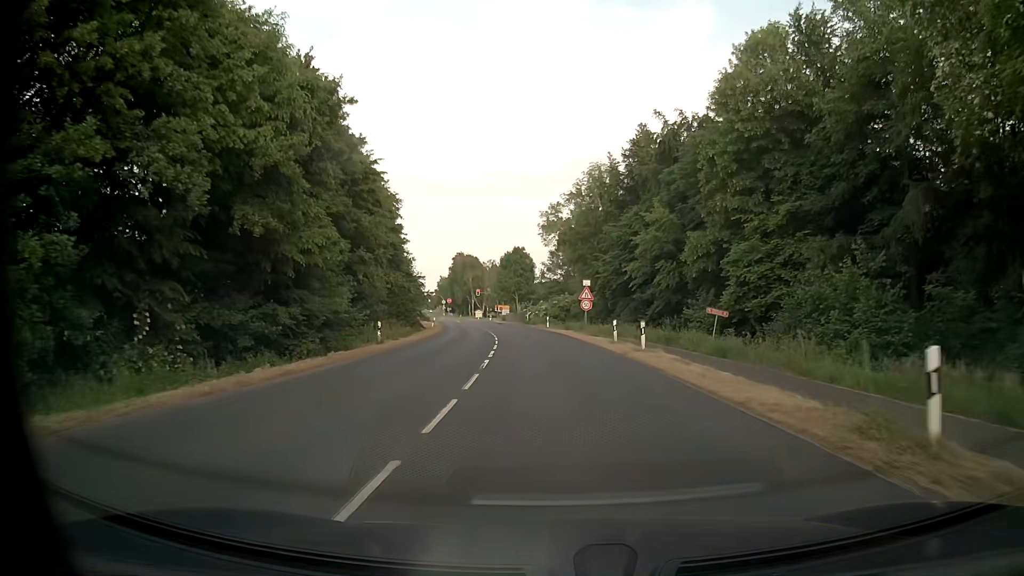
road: secondary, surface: asphalt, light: Day
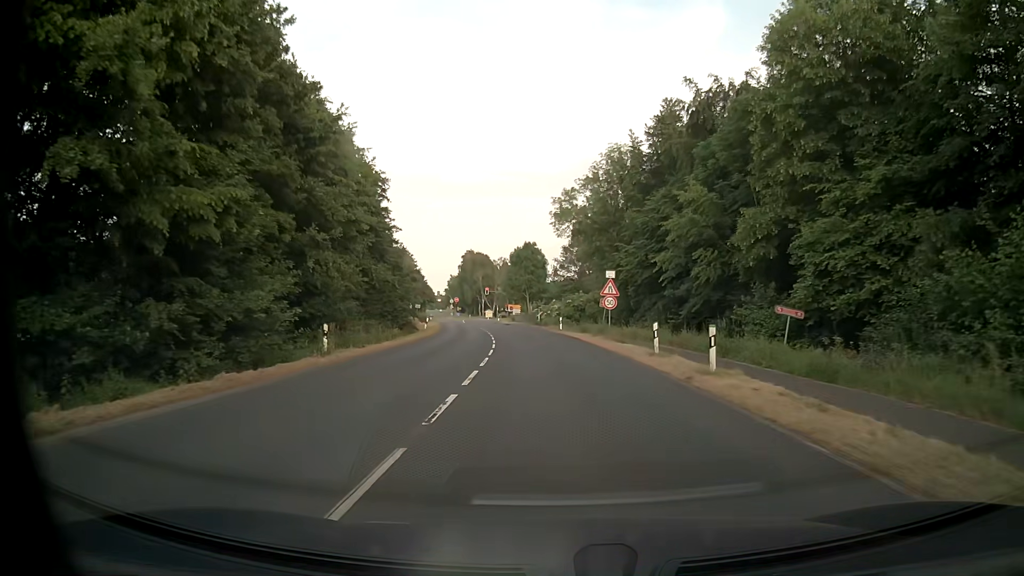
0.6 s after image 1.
(-0.1, +8.4) m; -1°
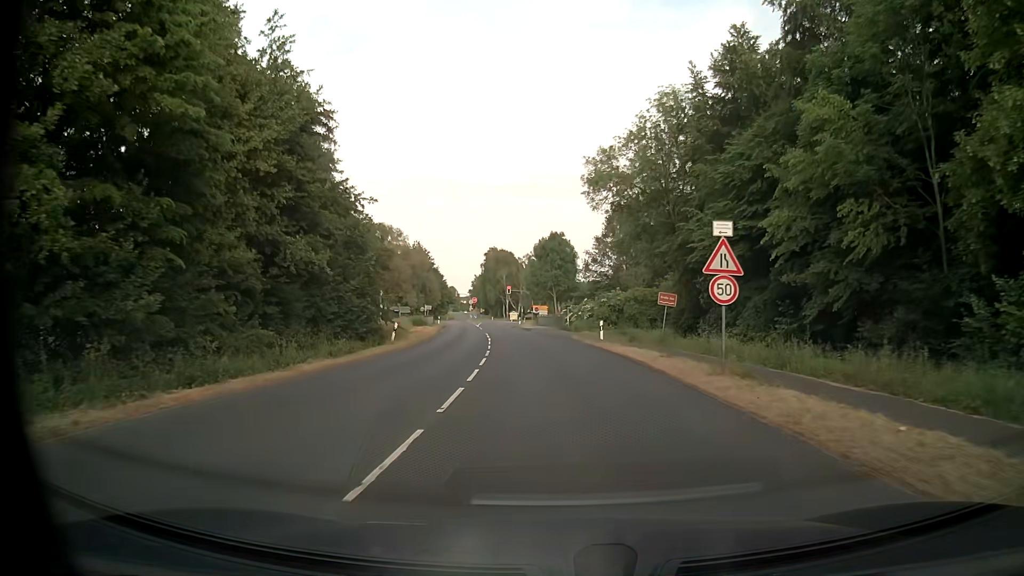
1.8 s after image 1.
(-0.5, +16.8) m; -4°
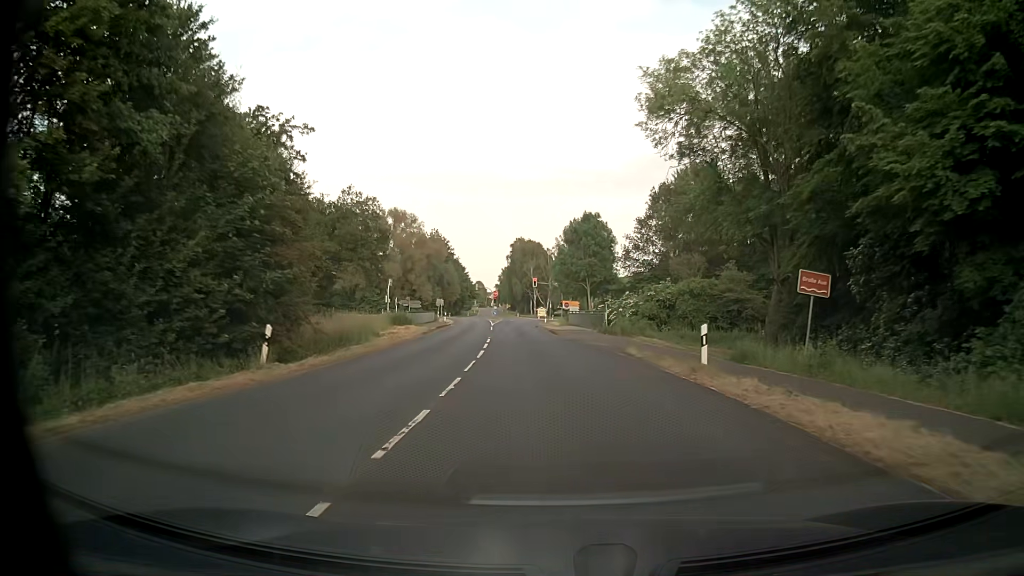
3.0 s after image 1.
(-0.2, +16.8) m; -2°
(0, +10) (0, +20) (-1, +30) (-2, +40) (-2, +50) (-3, +60) (-3, +70) (-3, +80) (-3, +90) (-3, +100) m
